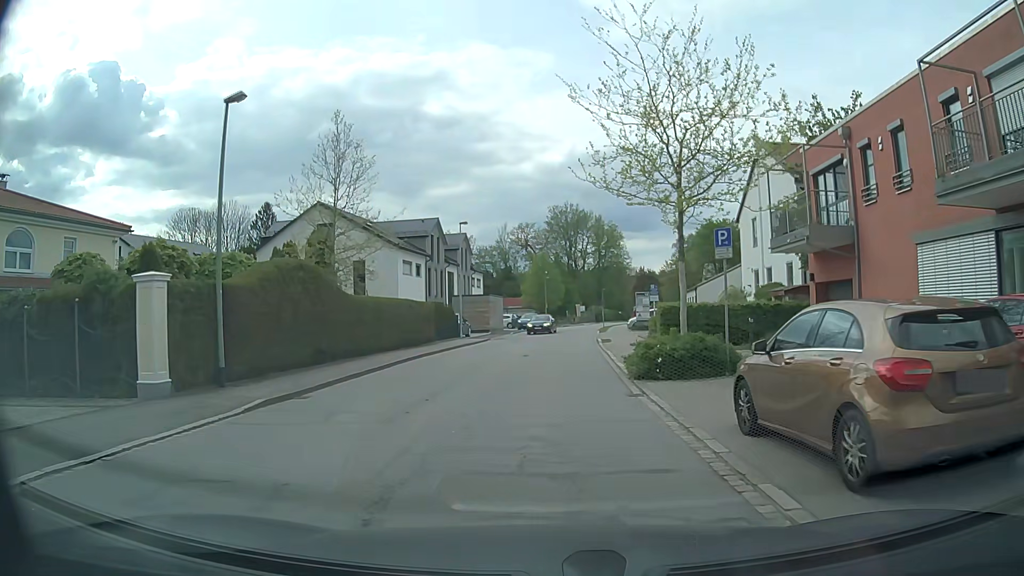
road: residential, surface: asphalt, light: Day
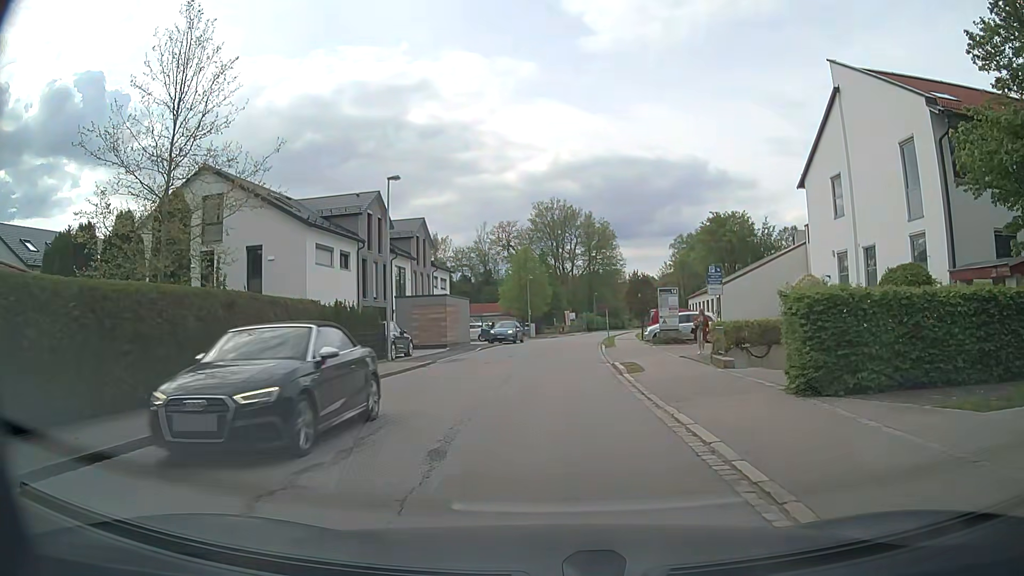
(+0.2, +15.9) m; +1°
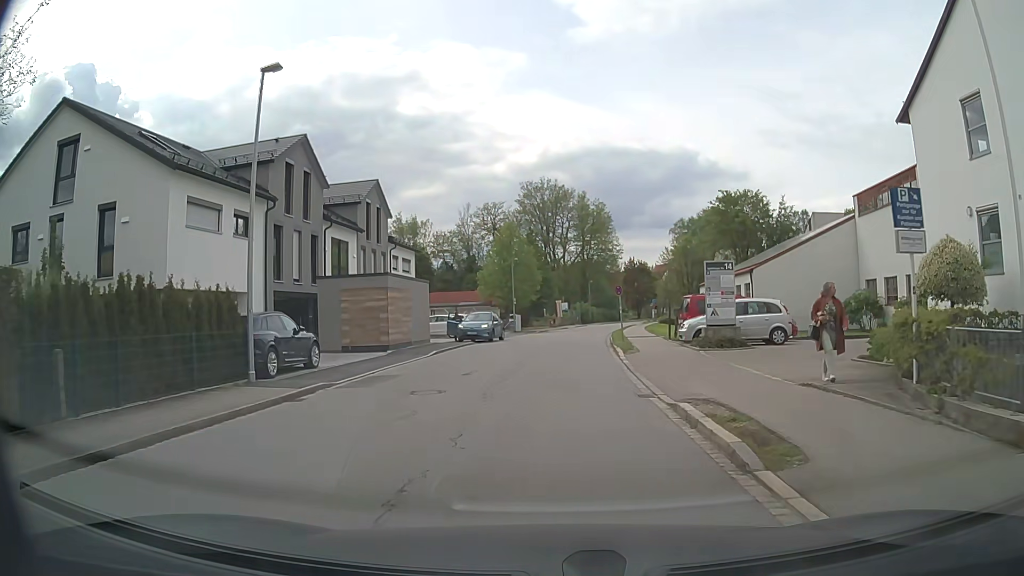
(+0.1, +11.9) m; +1°
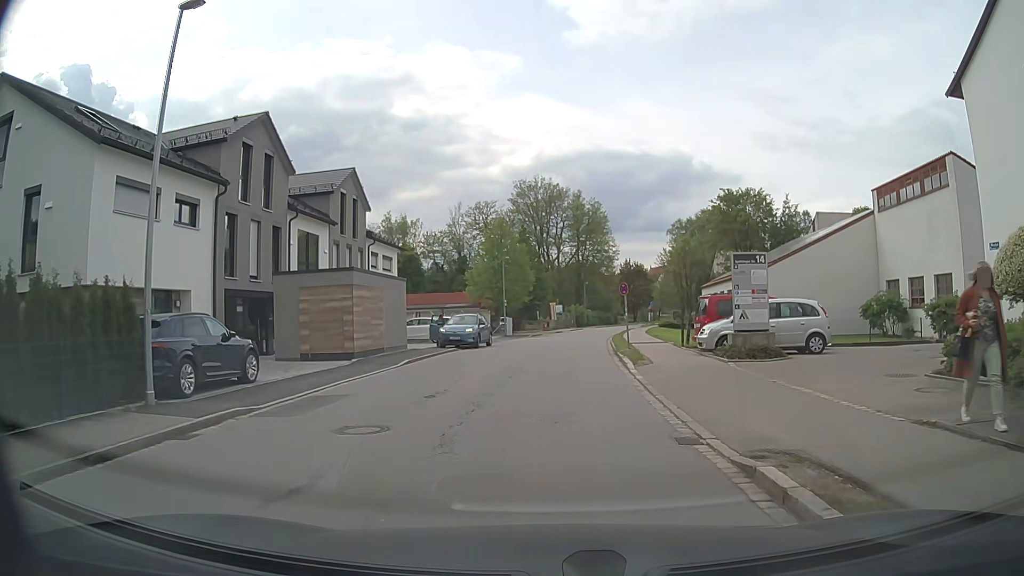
(0.0, +4.0) m; +2°
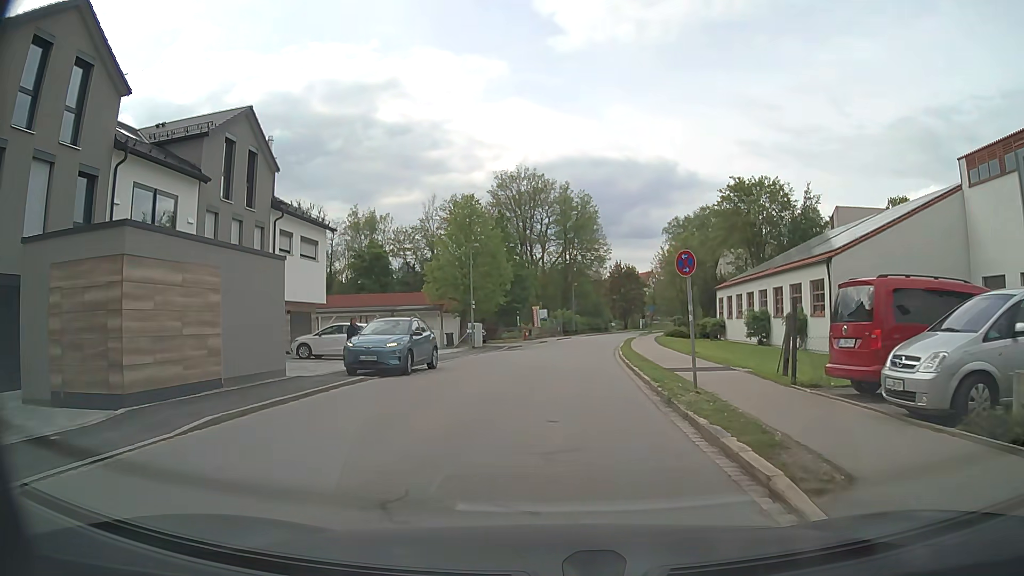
(-0.1, +12.4) m; 0°
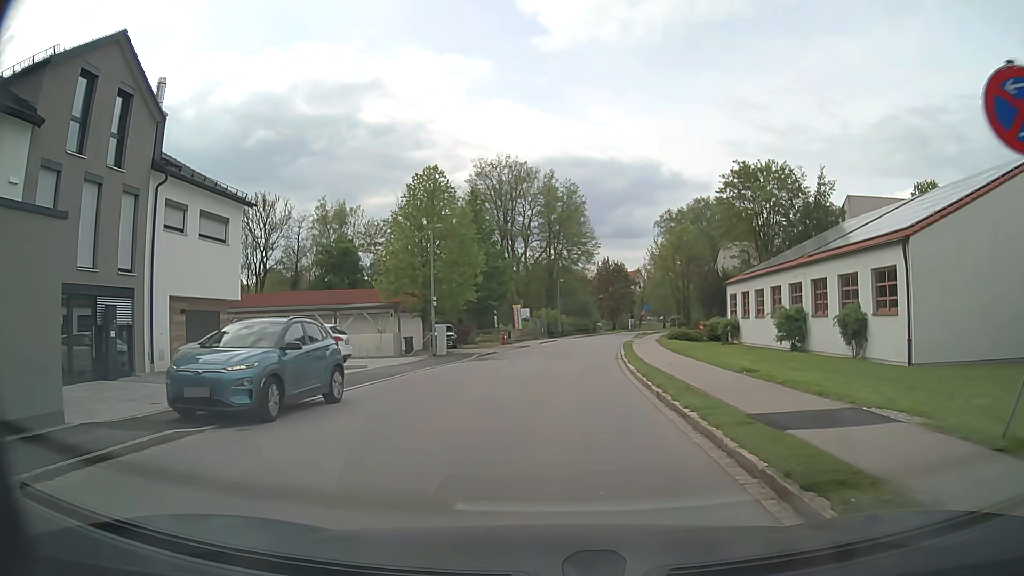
(+0.1, +8.4) m; +1°
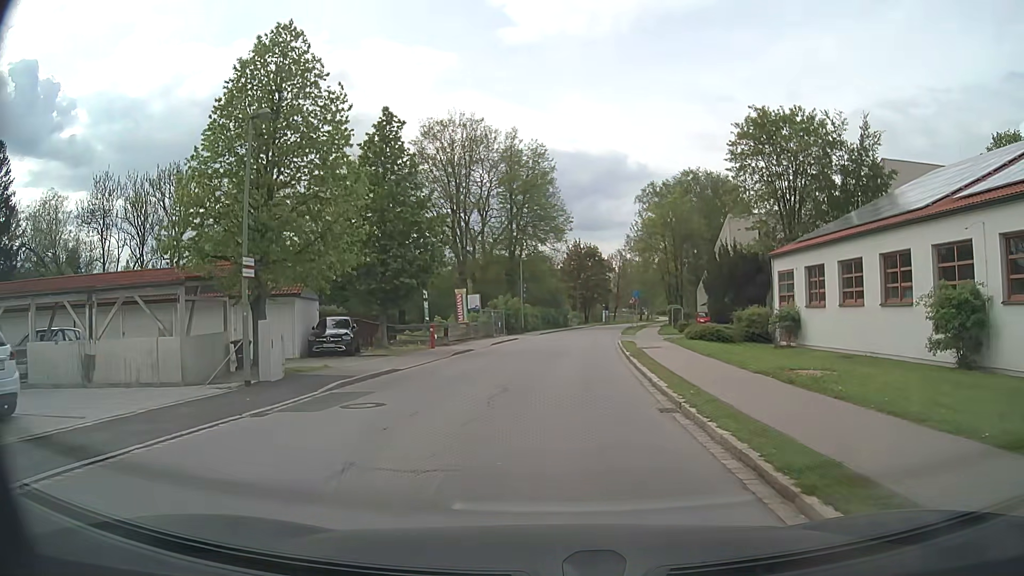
(+0.5, +17.2) m; +3°
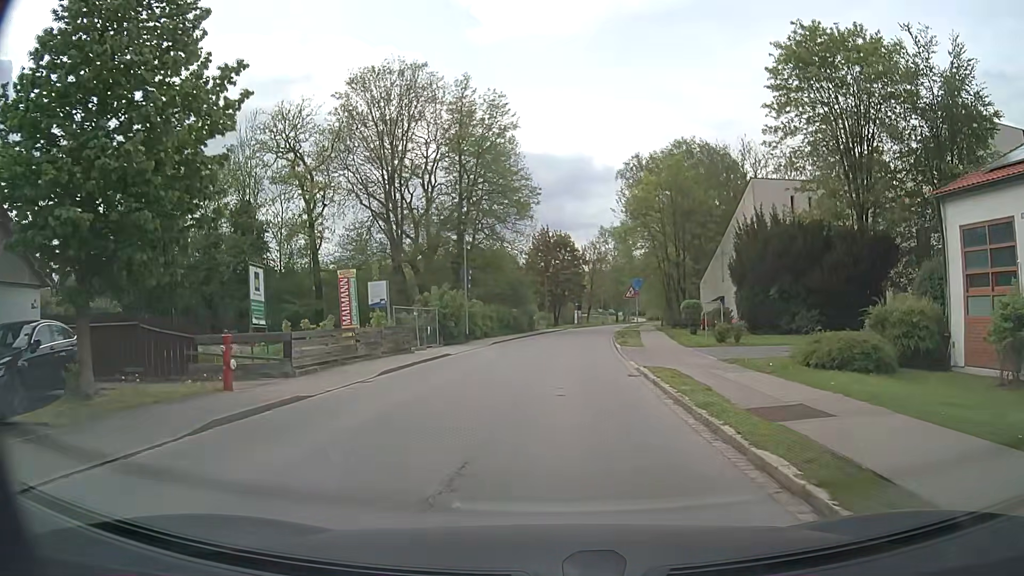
(+0.6, +18.1) m; +3°
(0, +10) (0, +20) (+1, +30) (+2, +40) (+3, +50) (+4, +60) (+5, +70) (+7, +80) (+9, +89) (+10, +99) m
